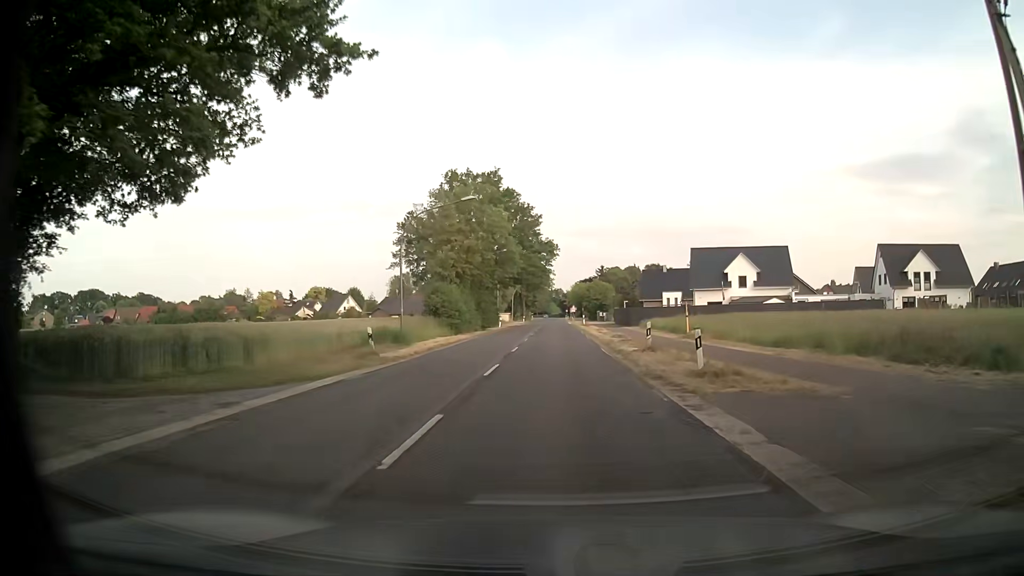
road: secondary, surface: asphalt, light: Day
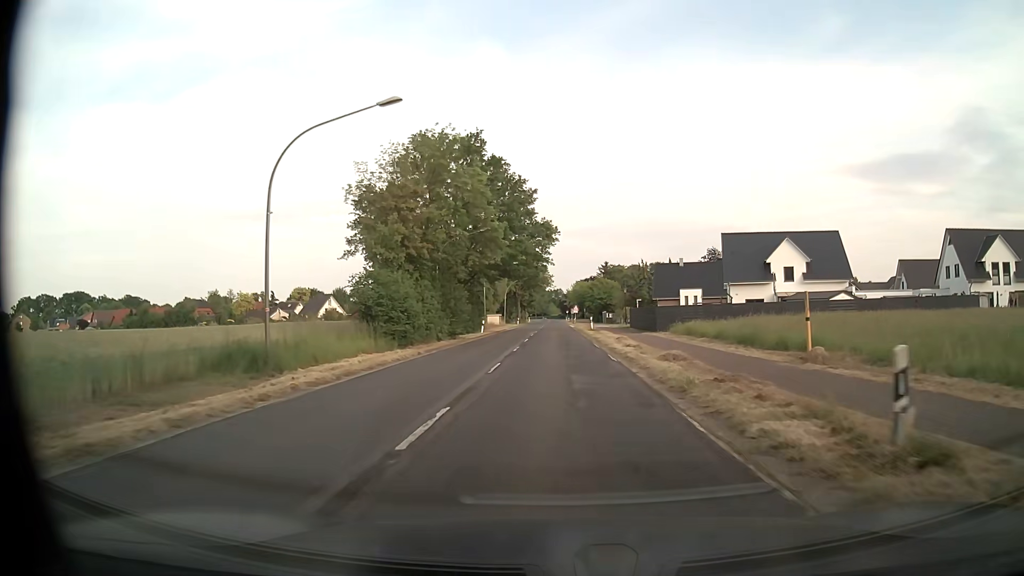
(0.0, +16.8) m; 0°
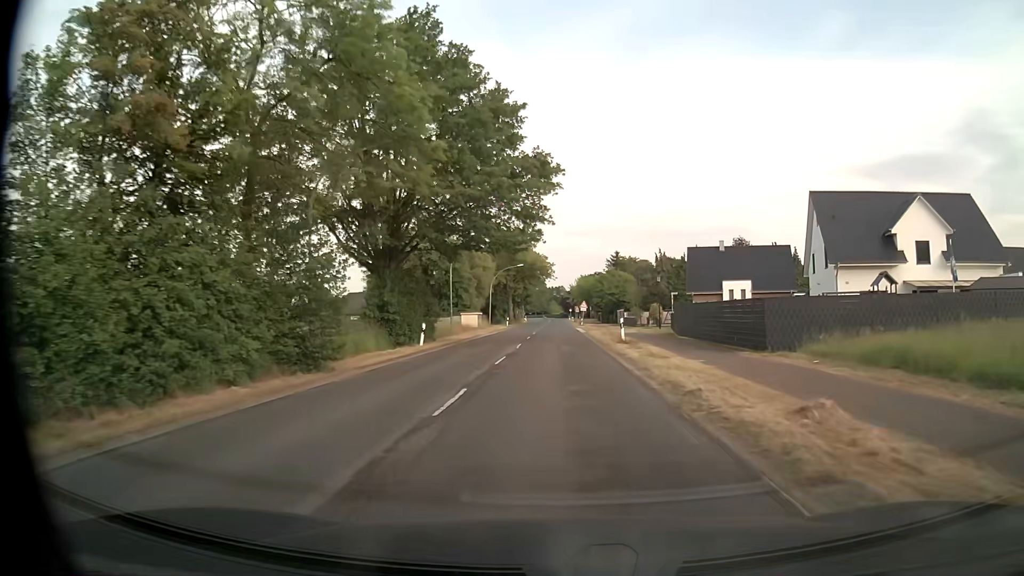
(0.0, +25.2) m; 0°
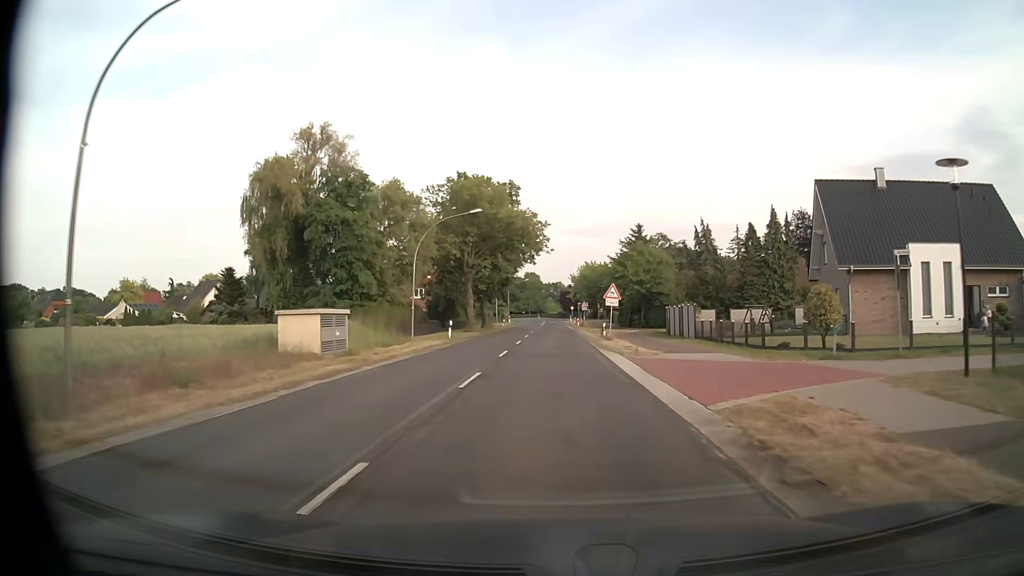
(+0.1, +42.0) m; 0°
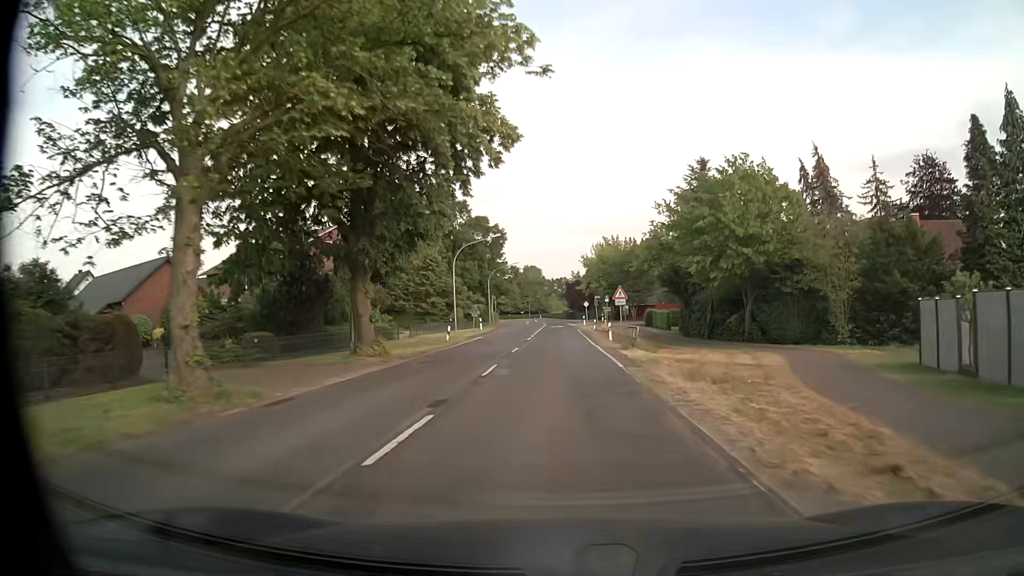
(0.0, +42.1) m; -1°
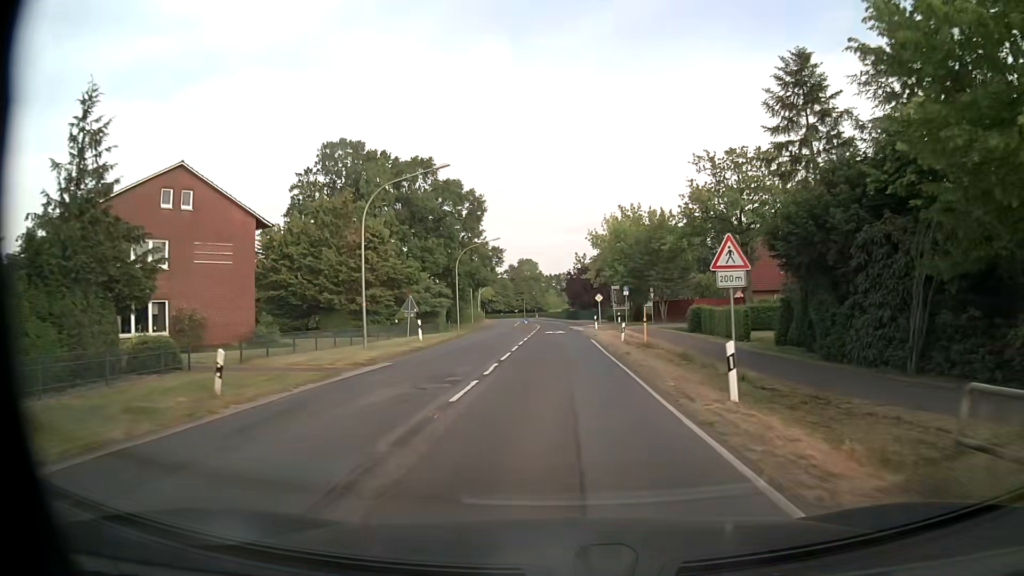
(+0.1, +25.2) m; +1°
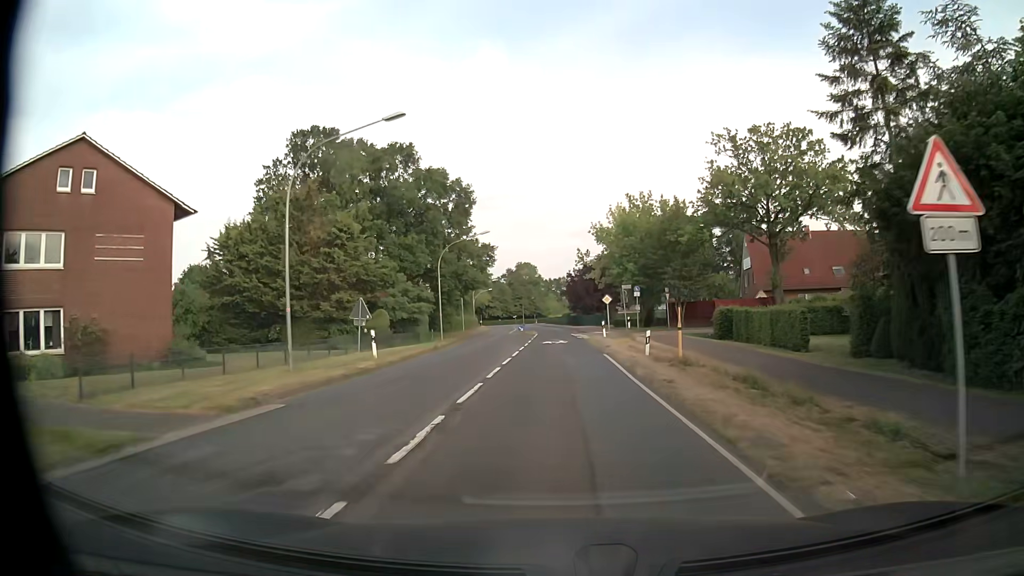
(0.0, +8.4) m; 0°
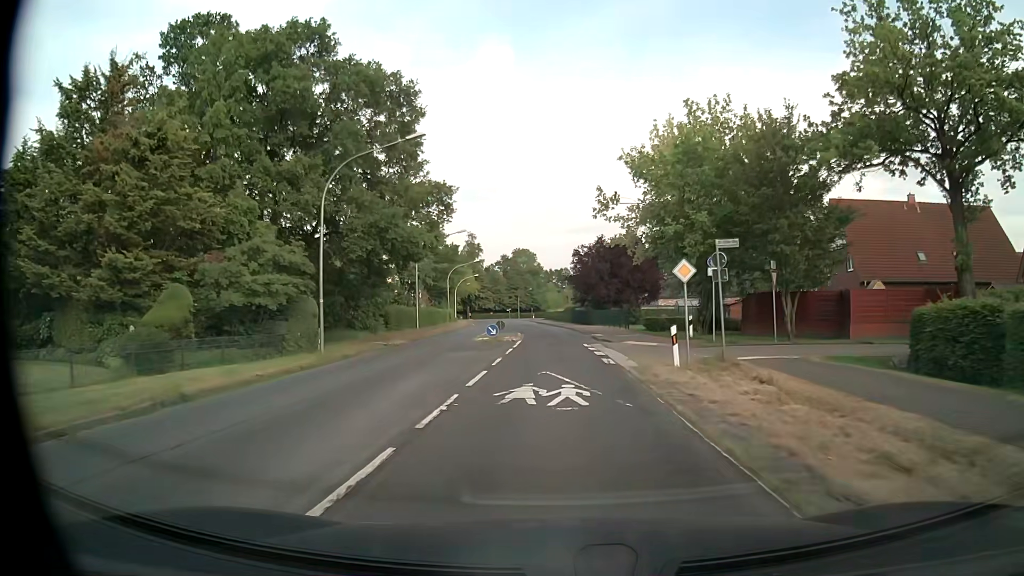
(-0.2, +25.2) m; -1°
(0, +10) (0, +20) (0, +30) (-1, +40) (-2, +50) (-3, +60) (-4, +70) (-5, +80) (-6, +90) (-6, +100) m
